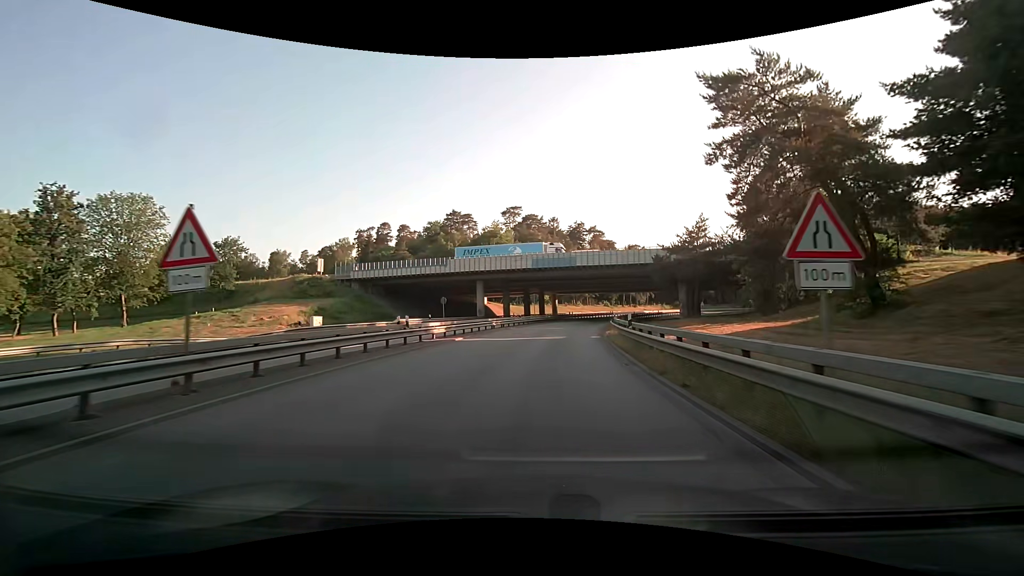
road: motorway_link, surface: asphalt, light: Day
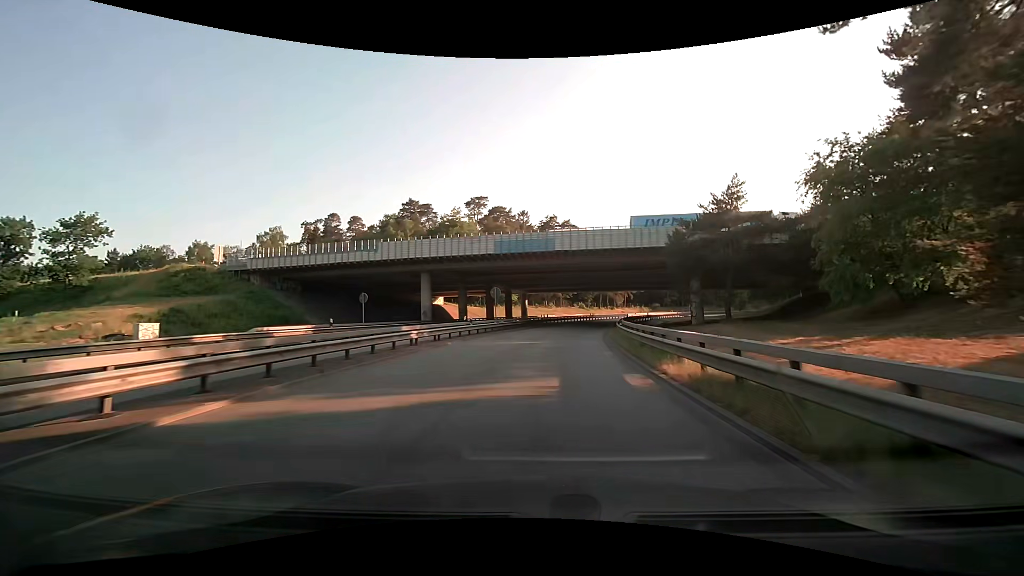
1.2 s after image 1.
(+0.5, +17.4) m; +3°
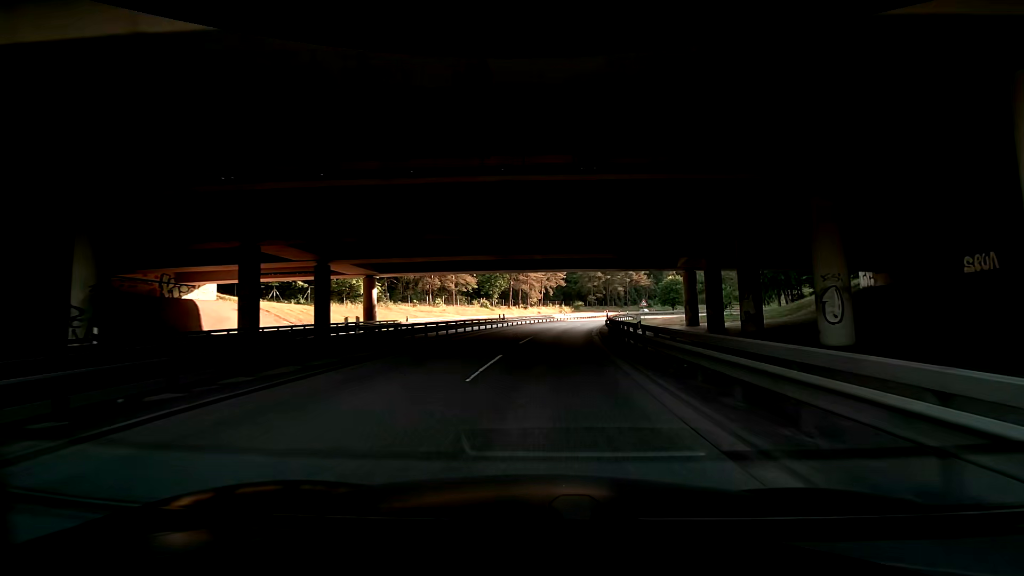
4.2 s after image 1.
(+4.0, +40.9) m; +11°
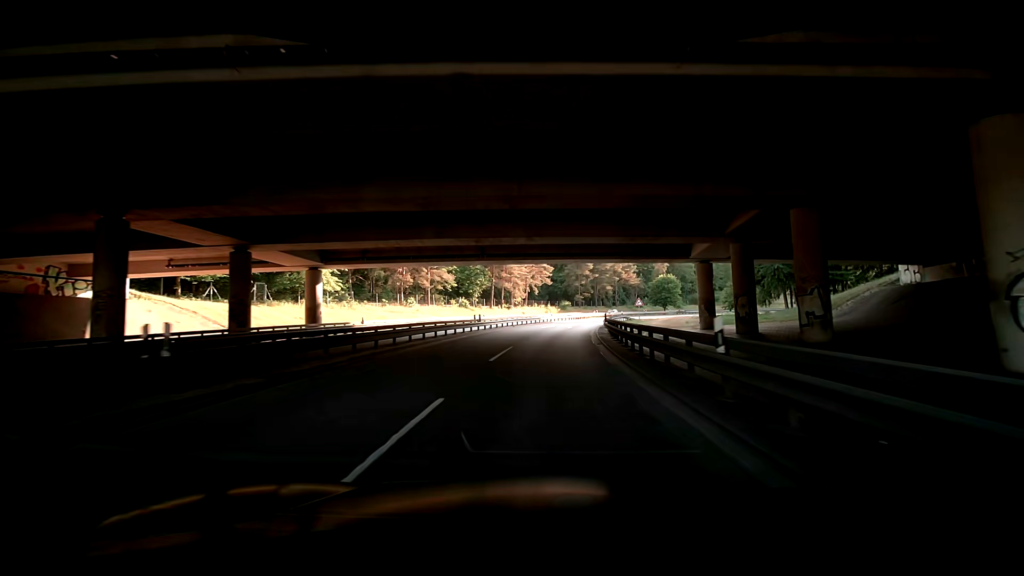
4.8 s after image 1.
(+0.1, +7.8) m; +1°
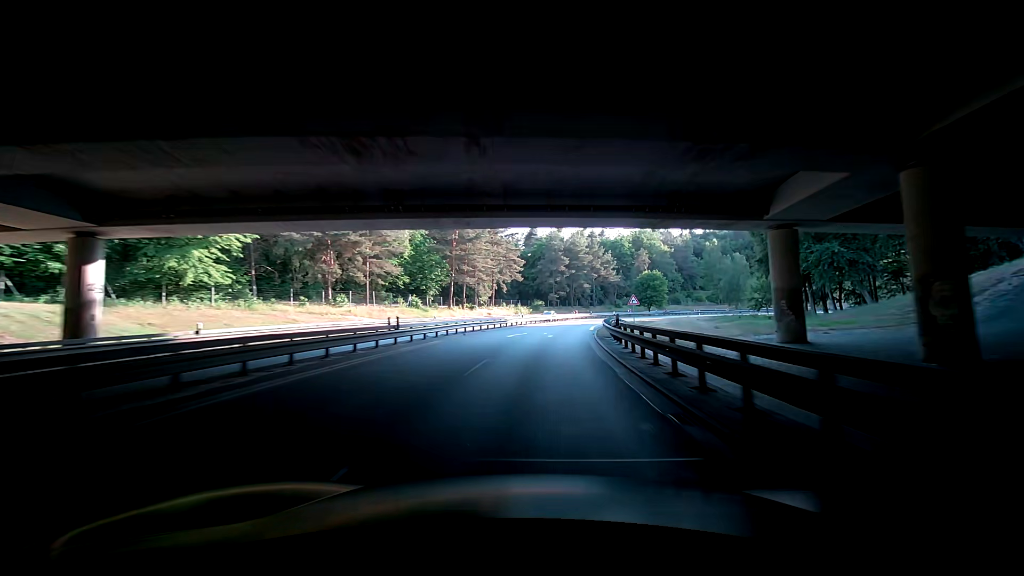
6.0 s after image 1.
(+0.3, +15.3) m; +1°
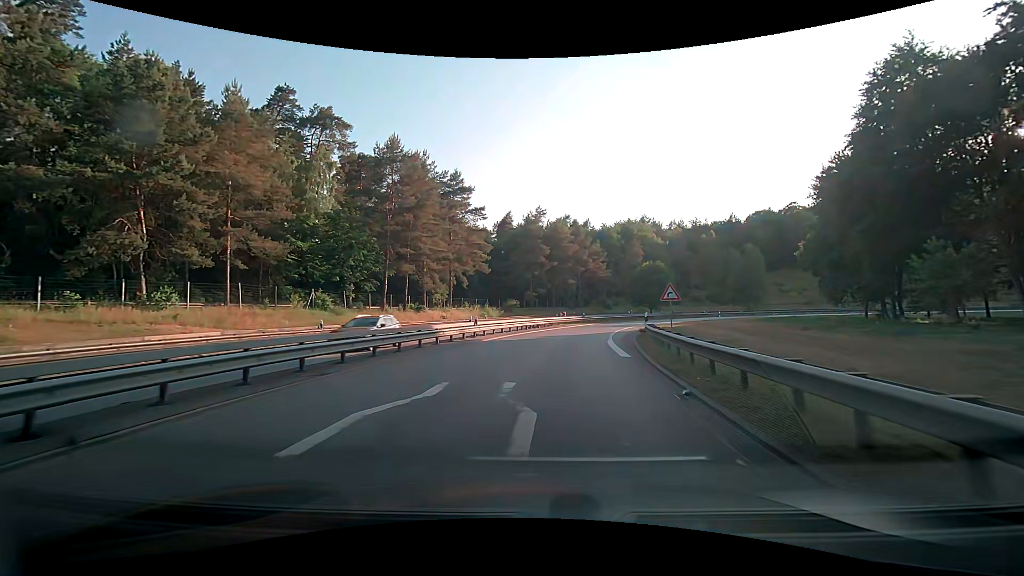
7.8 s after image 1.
(-0.6, +22.6) m; +2°
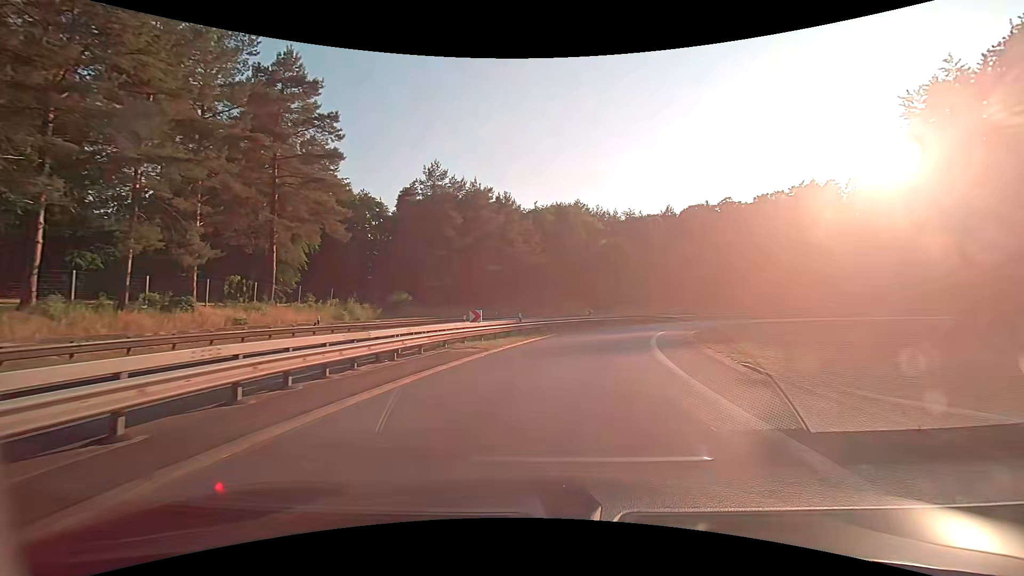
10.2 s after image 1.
(+3.3, +29.2) m; +13°
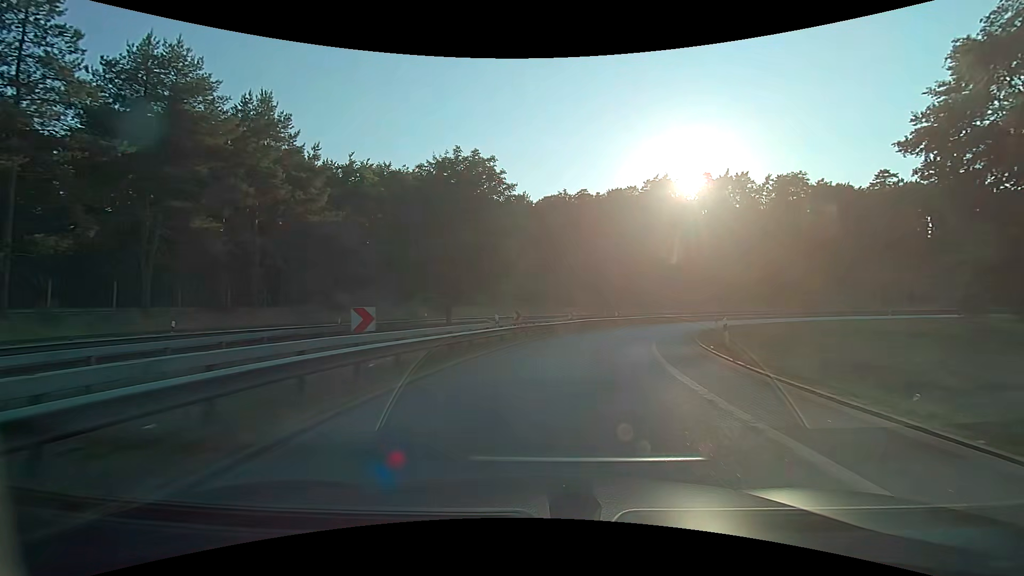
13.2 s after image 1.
(+4.5, +31.6) m; +17°
(0, +10) (+2, +20) (+4, +30) (+8, +39) (+13, +48) (+19, +55) (+27, +62) (+36, +66) (+45, +69) (+55, +69) m
